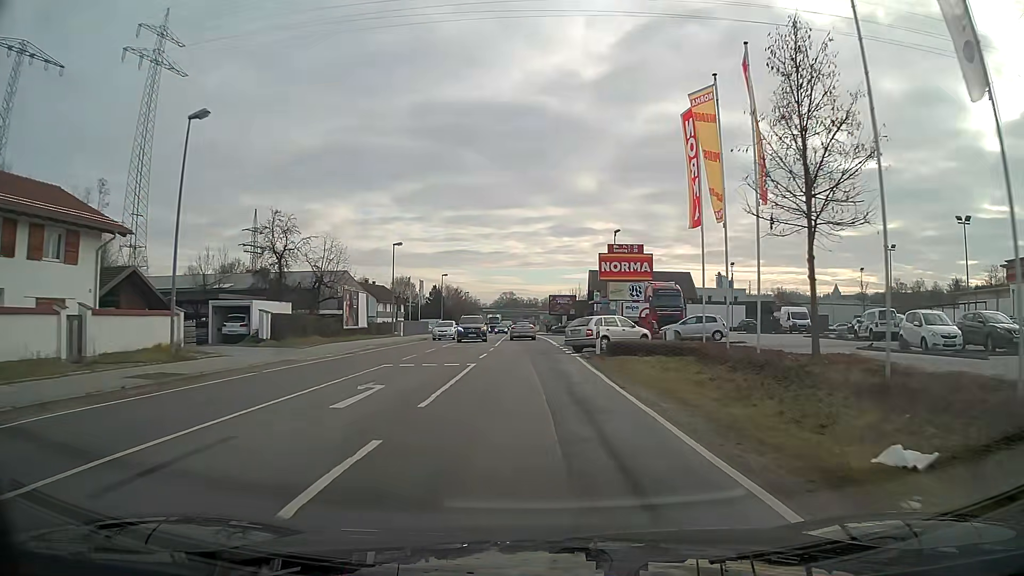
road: primary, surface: asphalt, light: Day
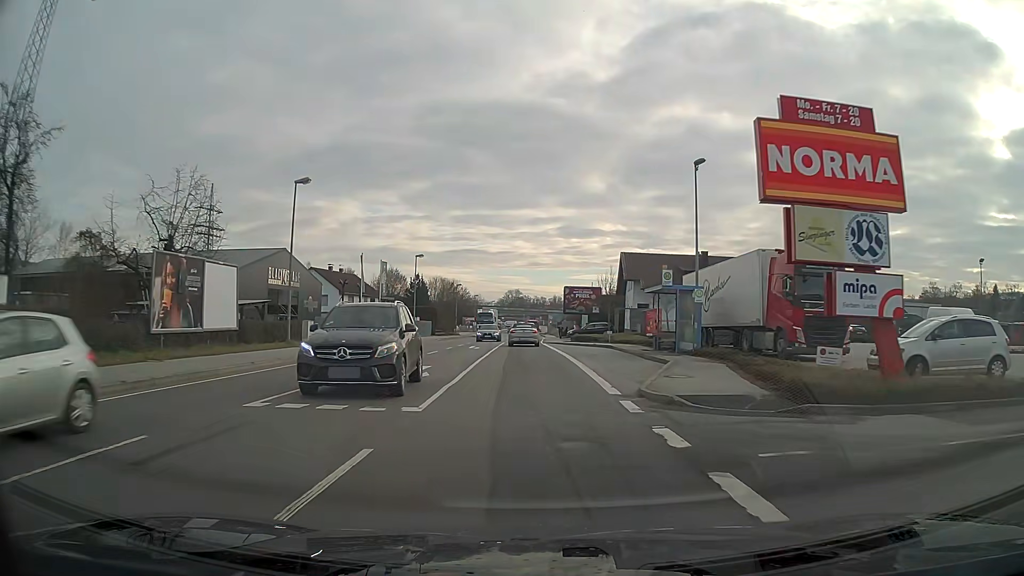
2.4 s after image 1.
(-0.2, +26.2) m; -1°
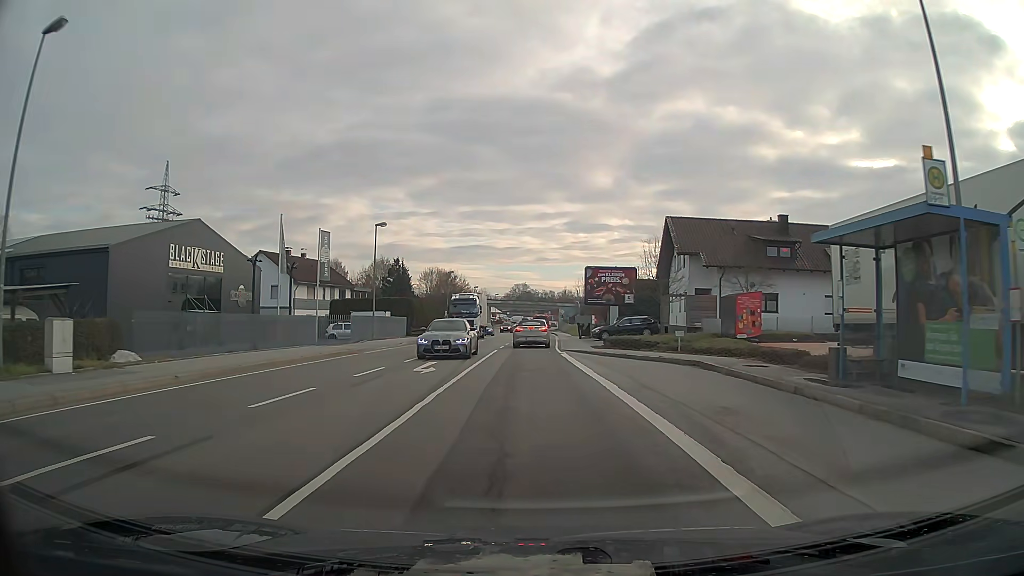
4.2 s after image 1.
(-0.1, +19.4) m; -1°
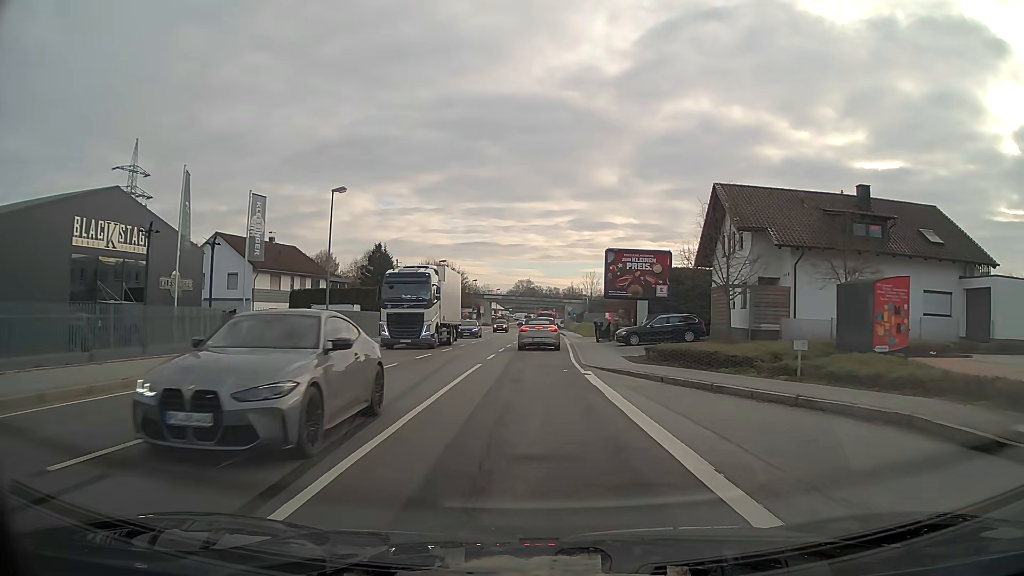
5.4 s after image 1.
(0.0, +11.3) m; 0°
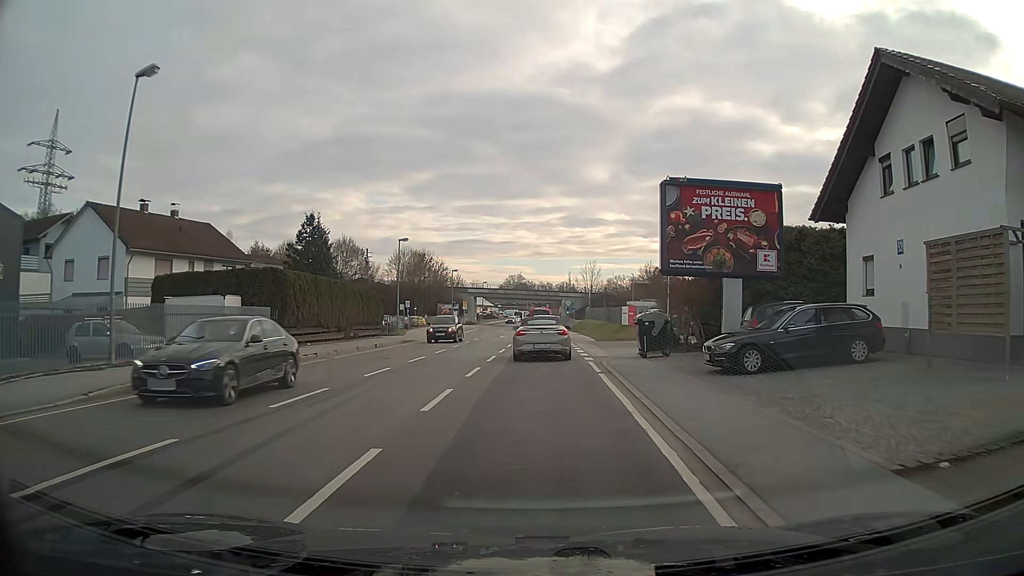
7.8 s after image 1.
(+0.1, +18.6) m; +1°
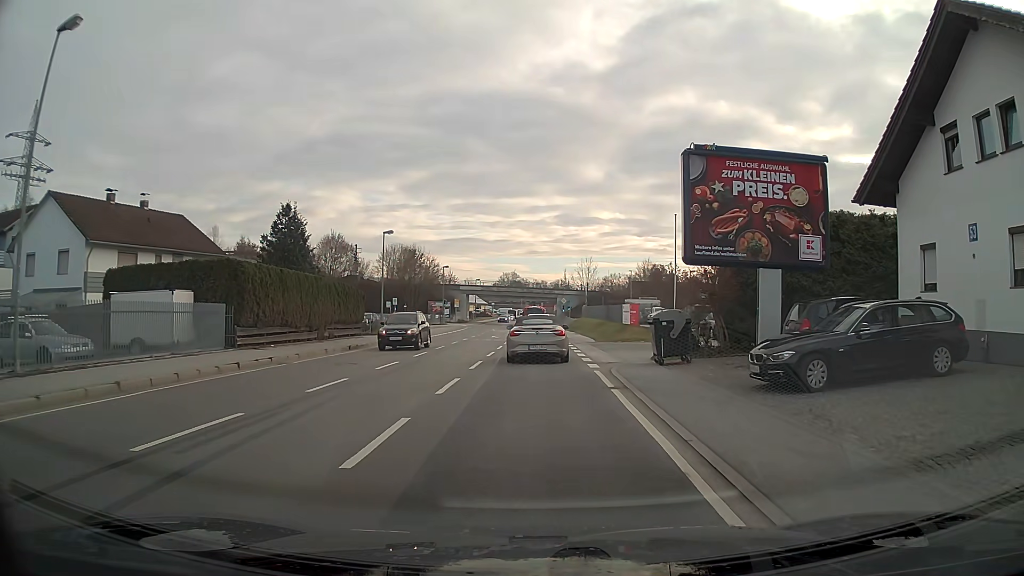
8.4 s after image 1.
(0.0, +3.8) m; 0°
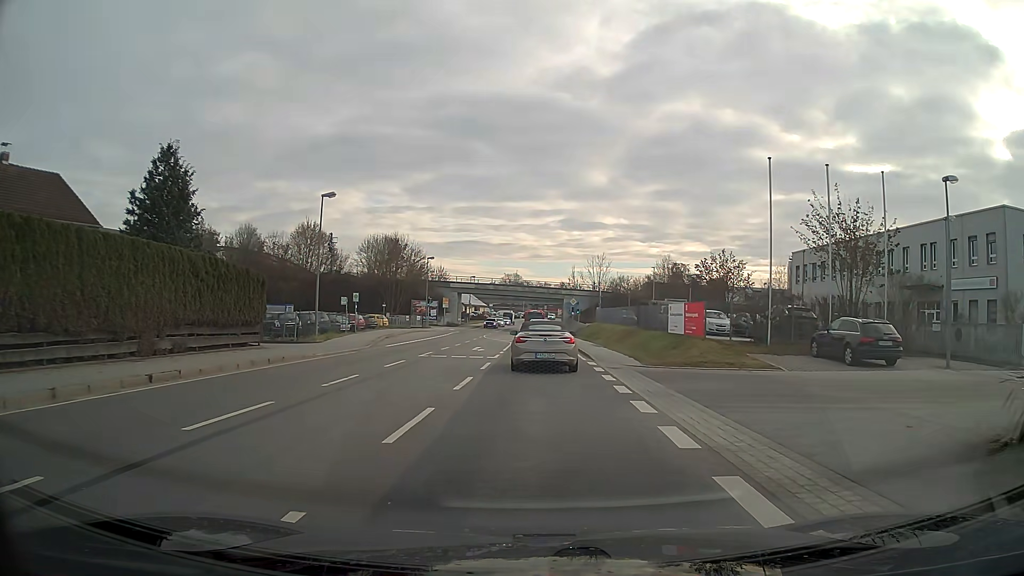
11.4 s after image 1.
(0.0, +16.5) m; 0°
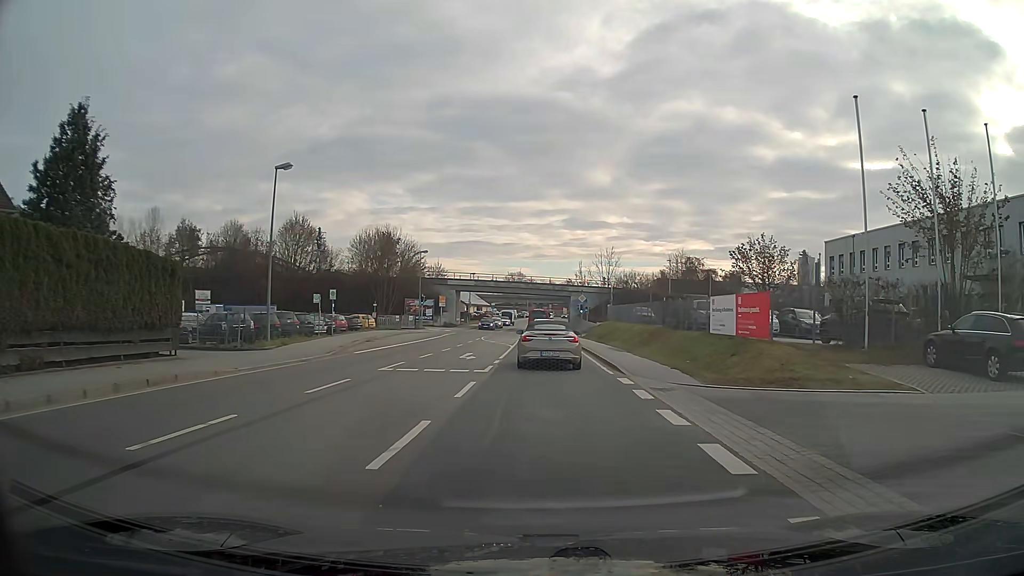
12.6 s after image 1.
(0.0, +7.5) m; 0°
